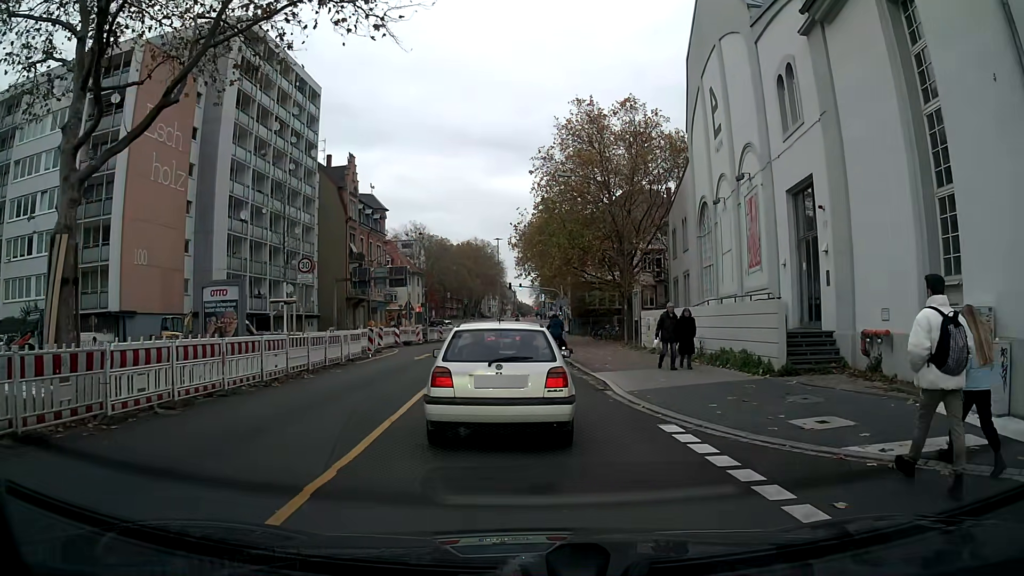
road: secondary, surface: asphalt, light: Day
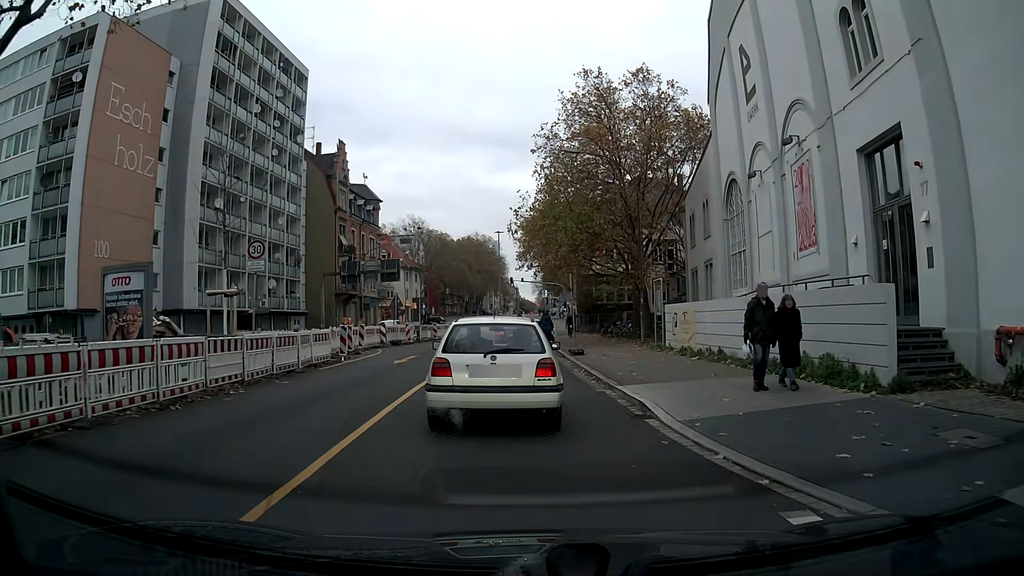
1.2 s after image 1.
(0.0, +4.8) m; 0°
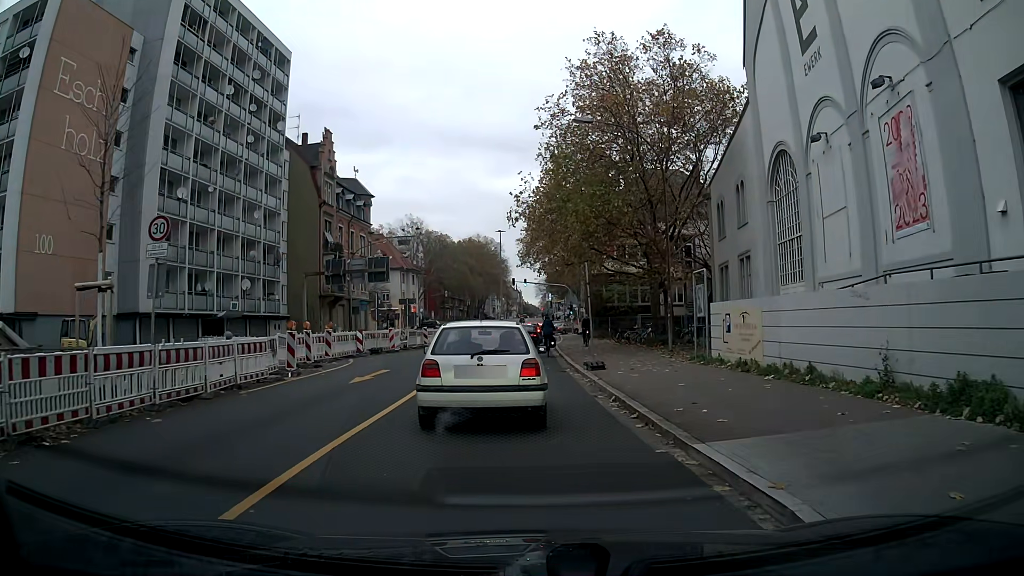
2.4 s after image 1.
(0.0, +6.0) m; 0°
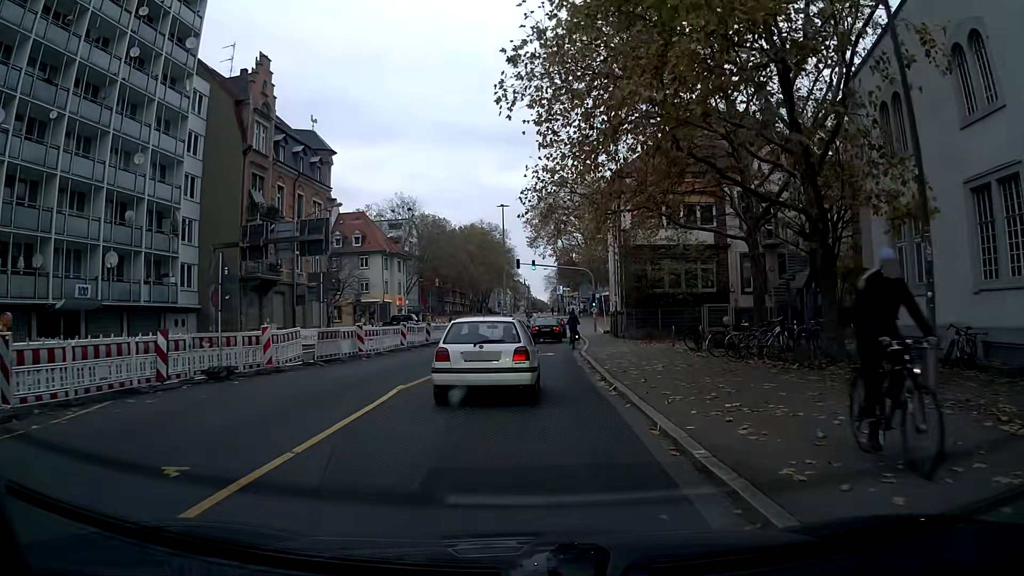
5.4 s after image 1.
(-0.2, +18.3) m; -1°
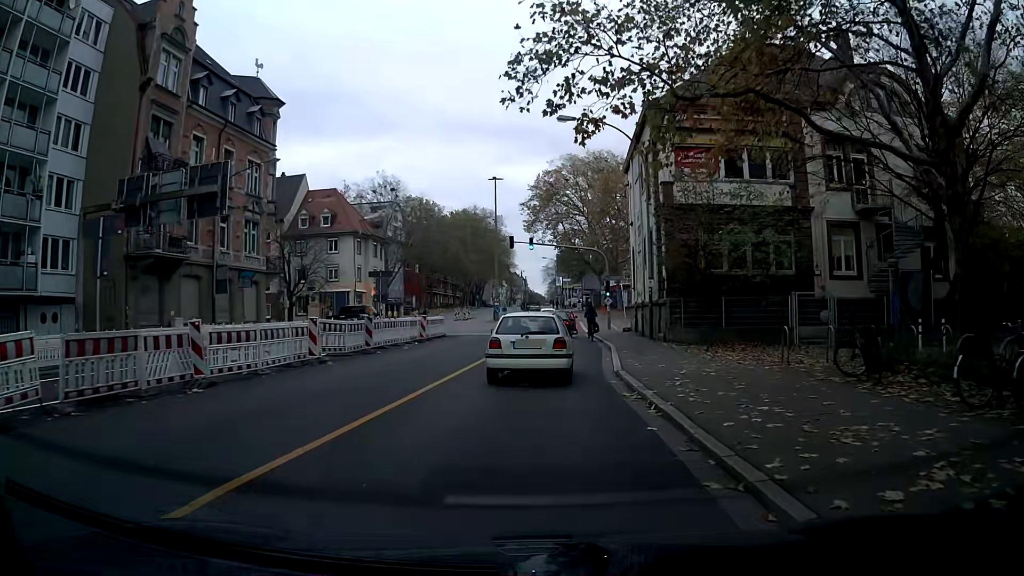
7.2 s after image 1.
(+0.1, +12.6) m; +1°
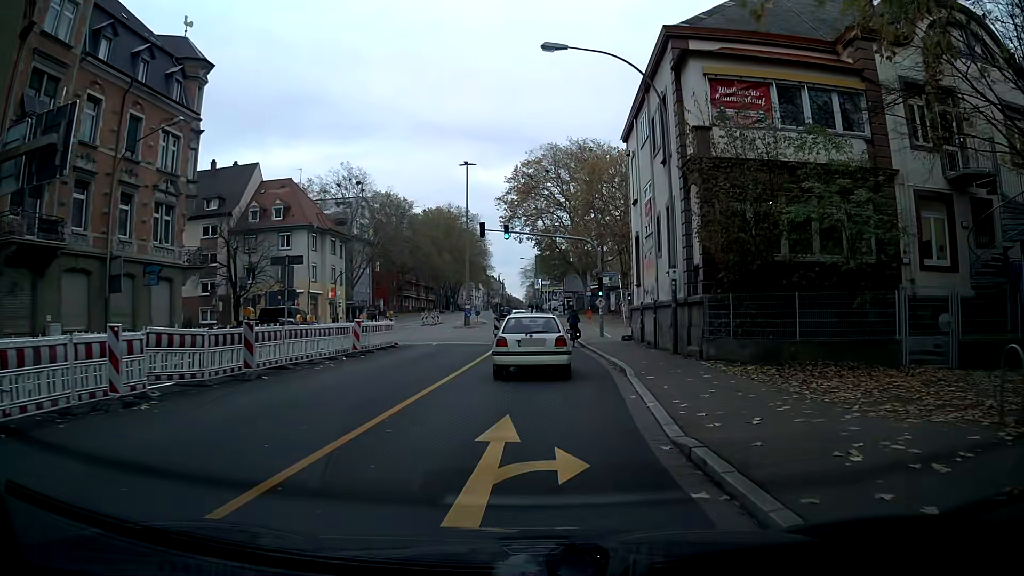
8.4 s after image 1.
(0.0, +8.6) m; +1°
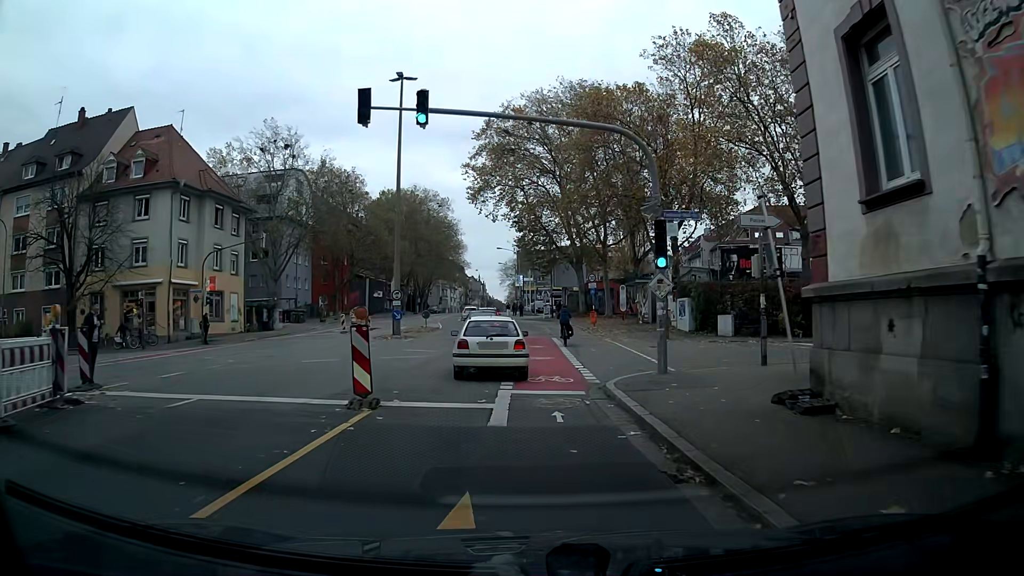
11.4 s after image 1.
(+0.3, +23.2) m; 0°
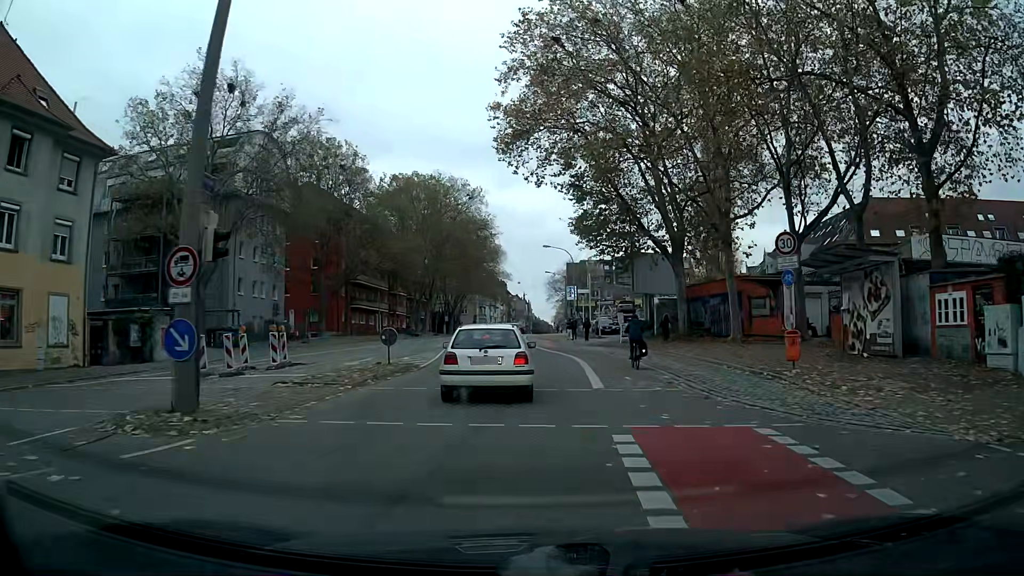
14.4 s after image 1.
(-1.0, +26.6) m; -3°
(0, +10) (0, +20) (-1, +30) (-1, +40) (-2, +50) (-3, +60) (-3, +70) (-3, +80) (-2, +90) (-2, +100) m
